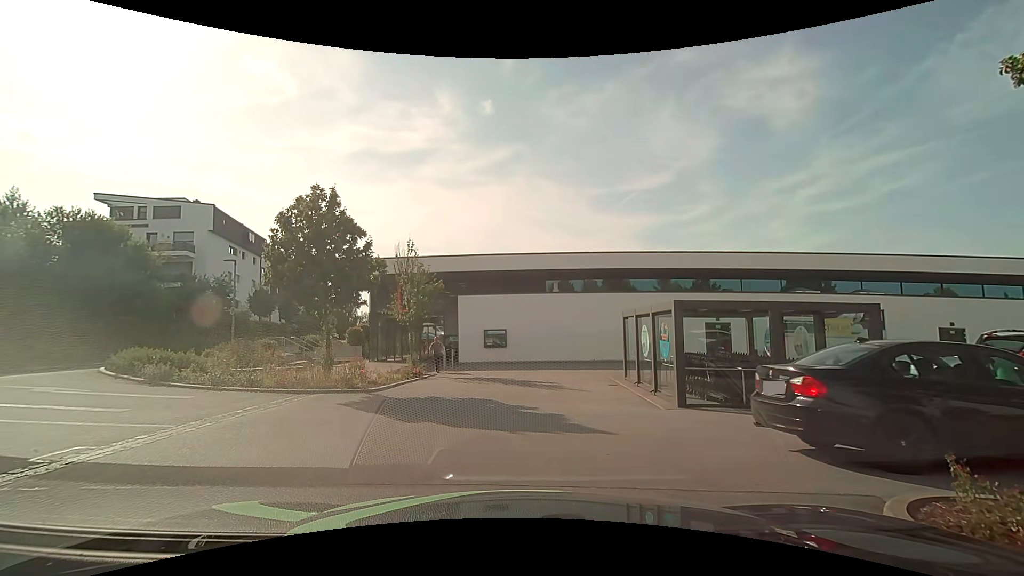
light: Day
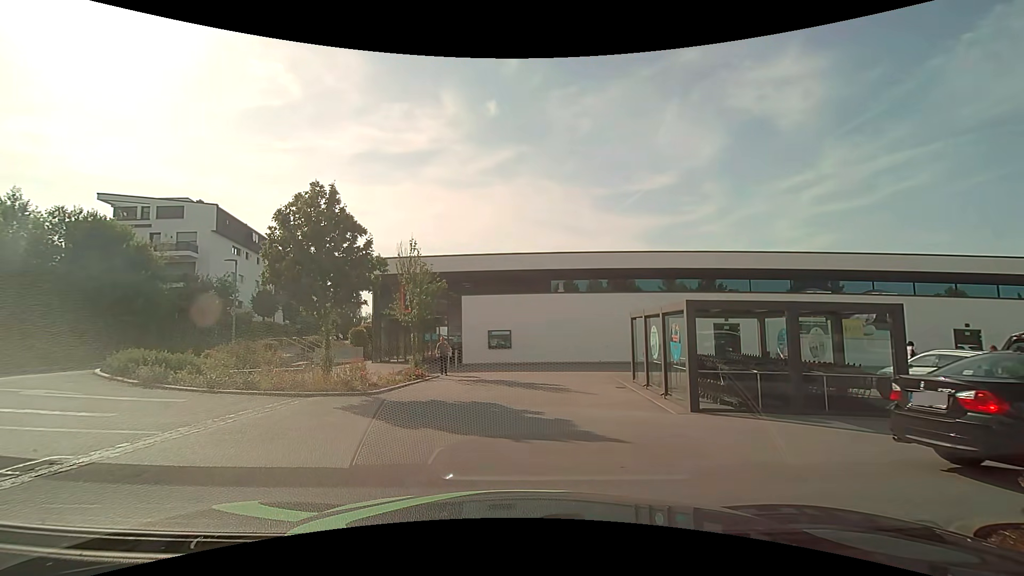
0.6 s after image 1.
(0.0, +0.5) m; 0°
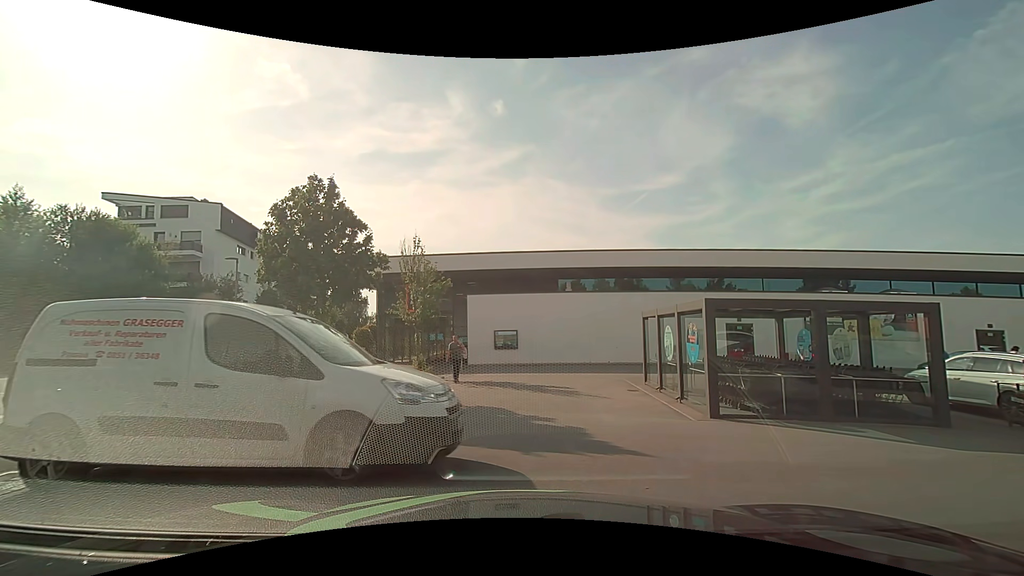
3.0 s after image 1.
(0.0, +0.7) m; 0°
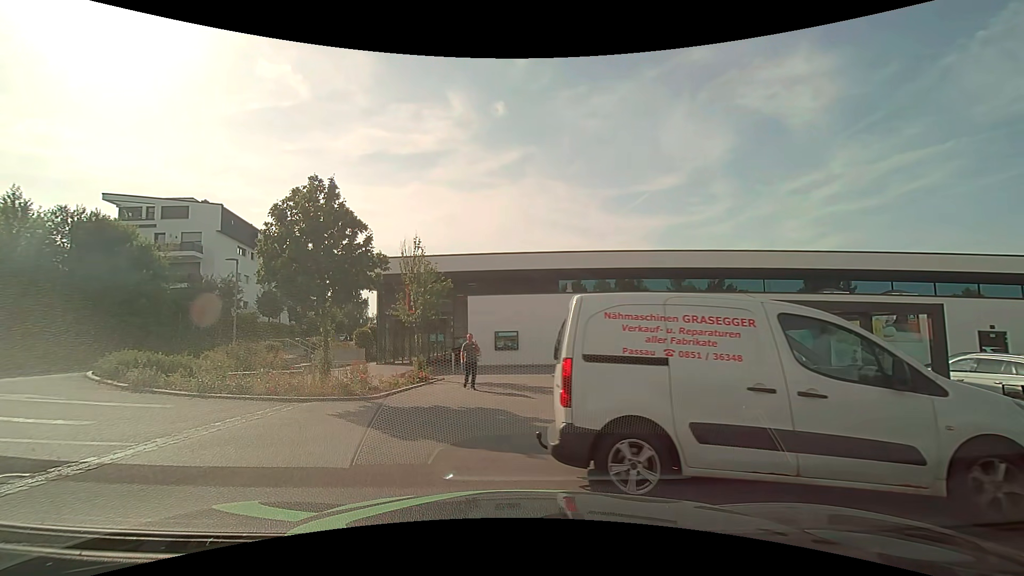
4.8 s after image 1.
(0.0, +0.1) m; 0°
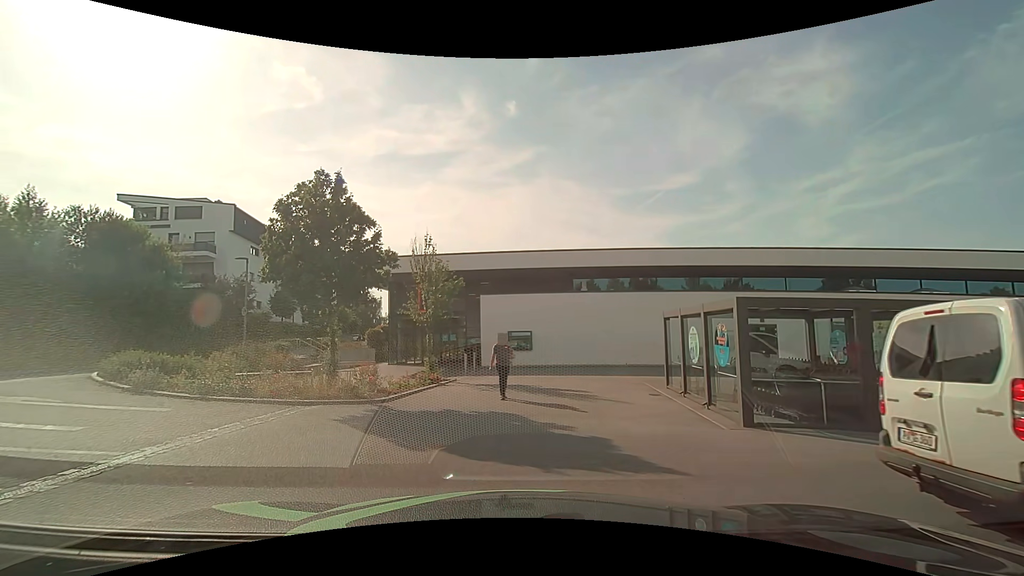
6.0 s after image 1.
(0.0, +0.6) m; 0°
